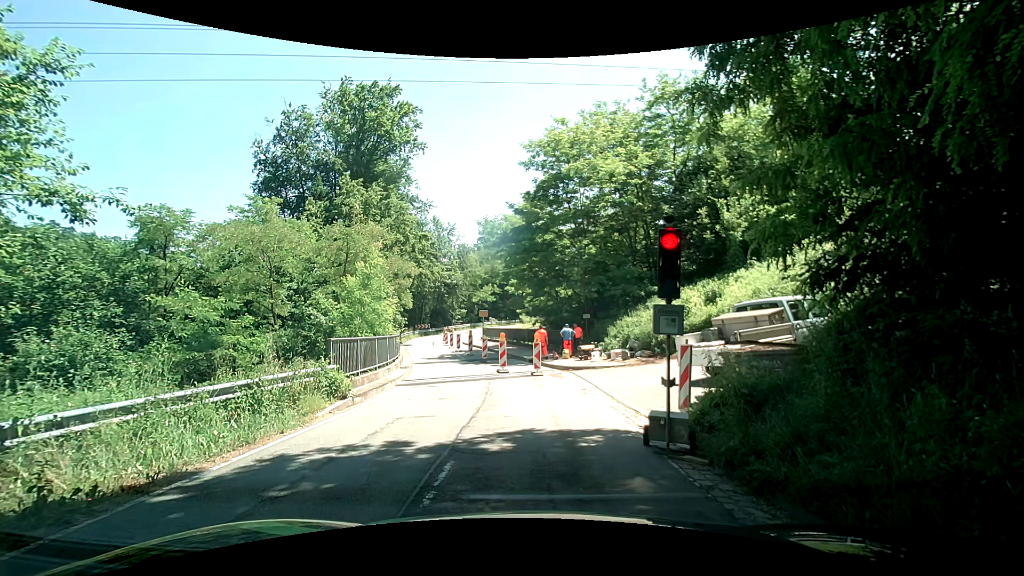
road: tertiary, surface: asphalt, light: Day
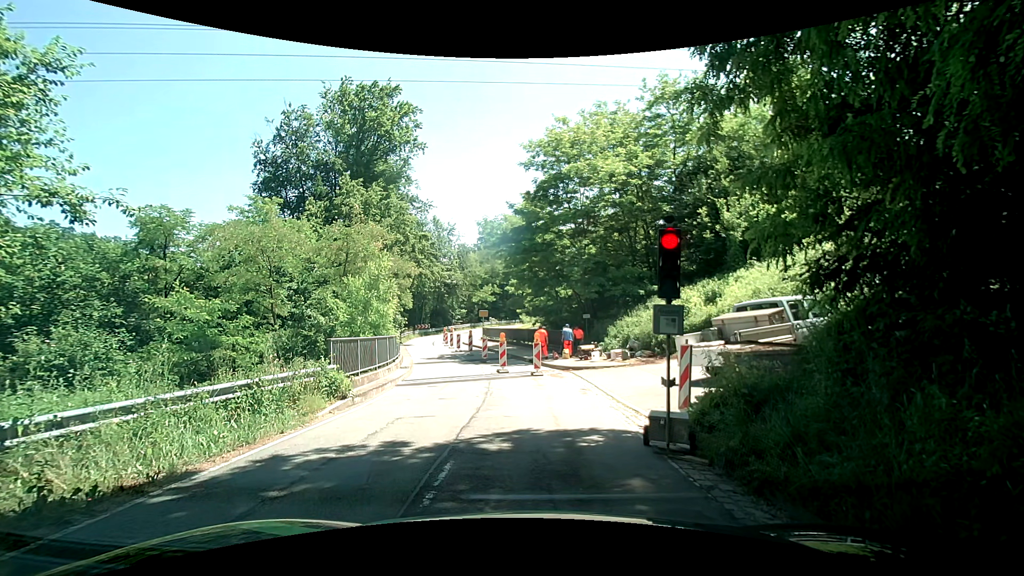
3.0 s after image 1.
(0.0, 0.0) m; 0°
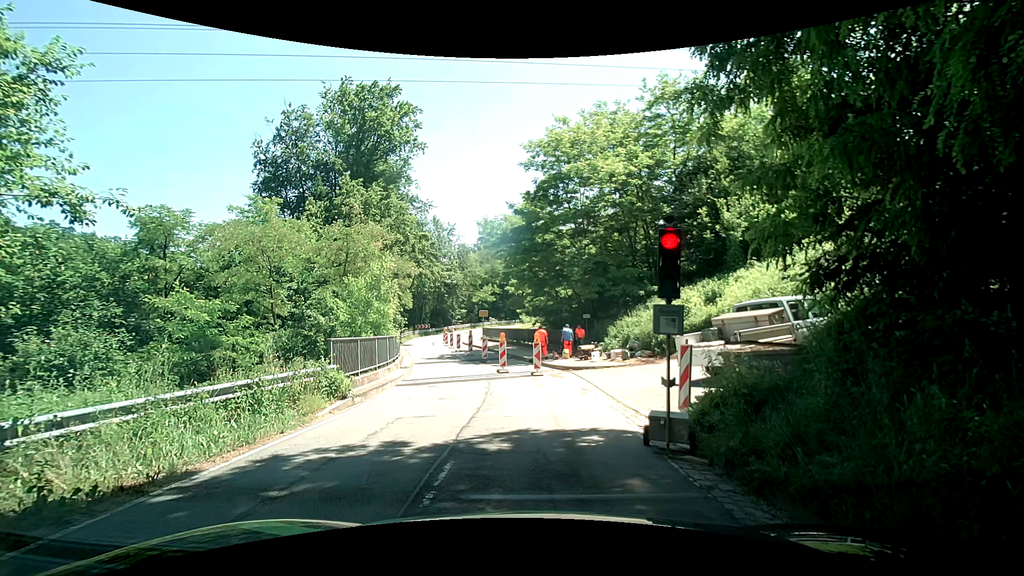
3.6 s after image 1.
(0.0, 0.0) m; 0°
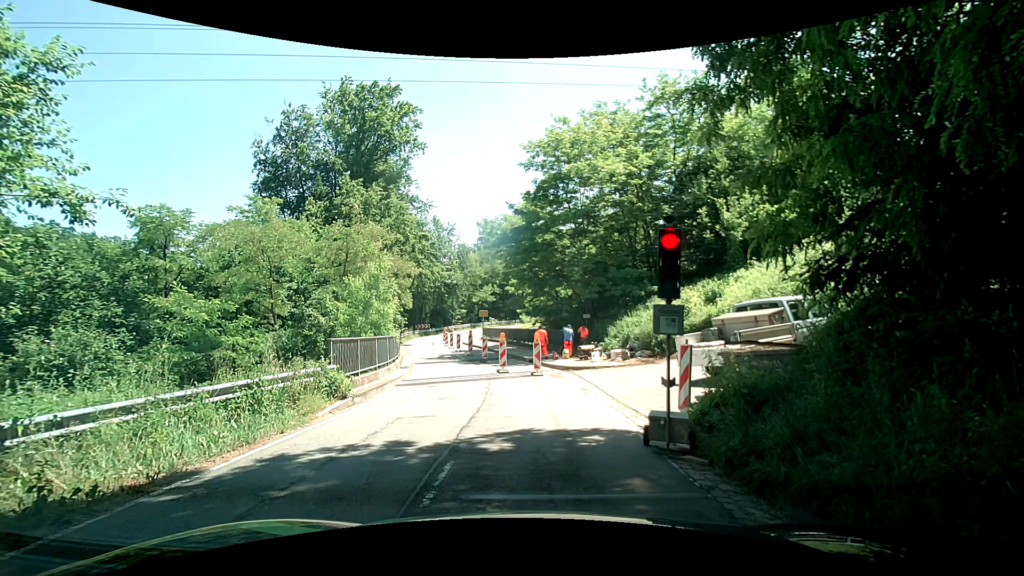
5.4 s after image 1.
(0.0, 0.0) m; 0°
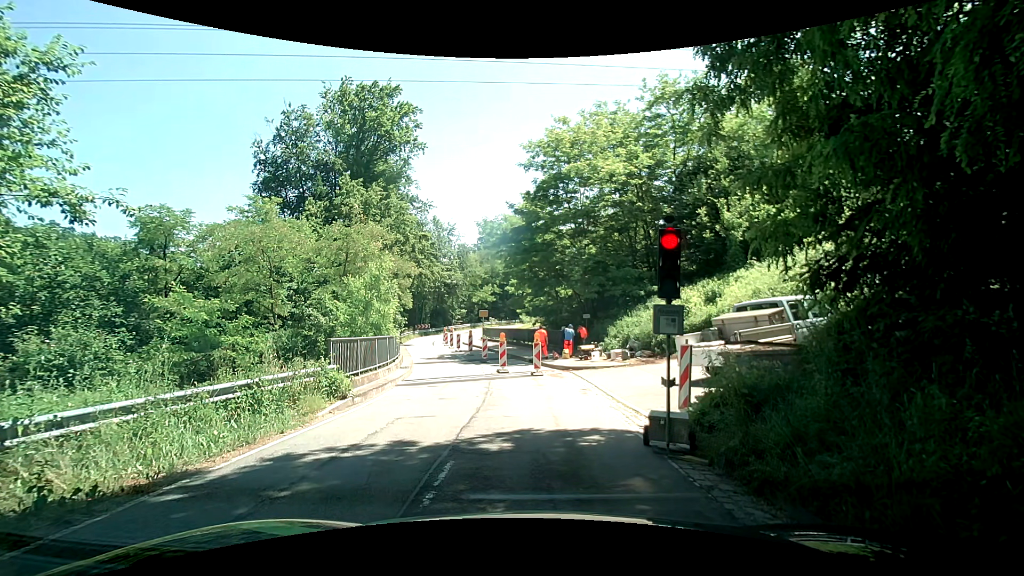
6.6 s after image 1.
(0.0, 0.0) m; 0°
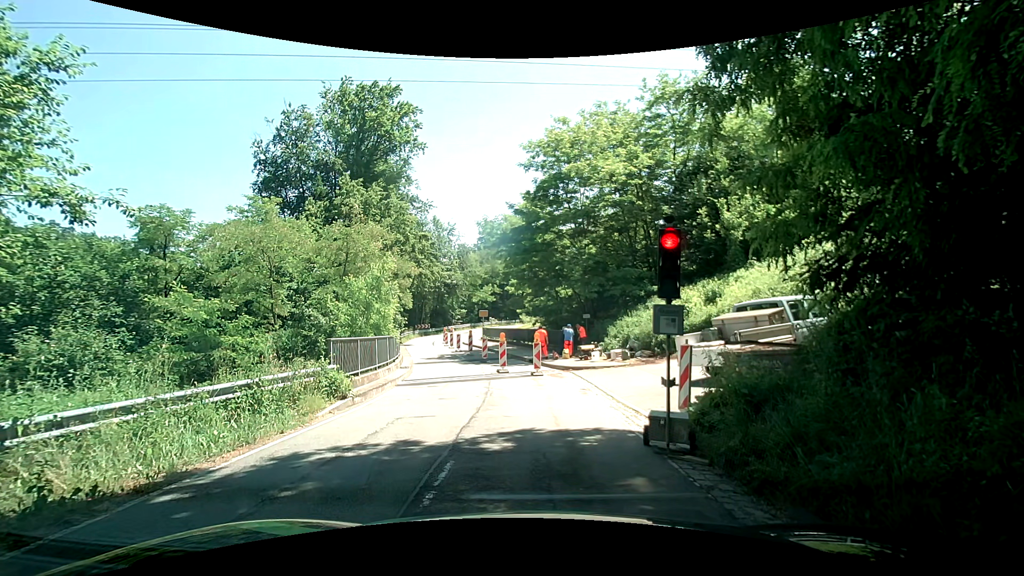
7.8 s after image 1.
(0.0, 0.0) m; 0°
(0, +10) (-2, +20) (-4, +30) (-6, +39) (-8, +49) (-9, +59) (-7, +69) (-2, +78) (+3, +86) (+8, +95) m
